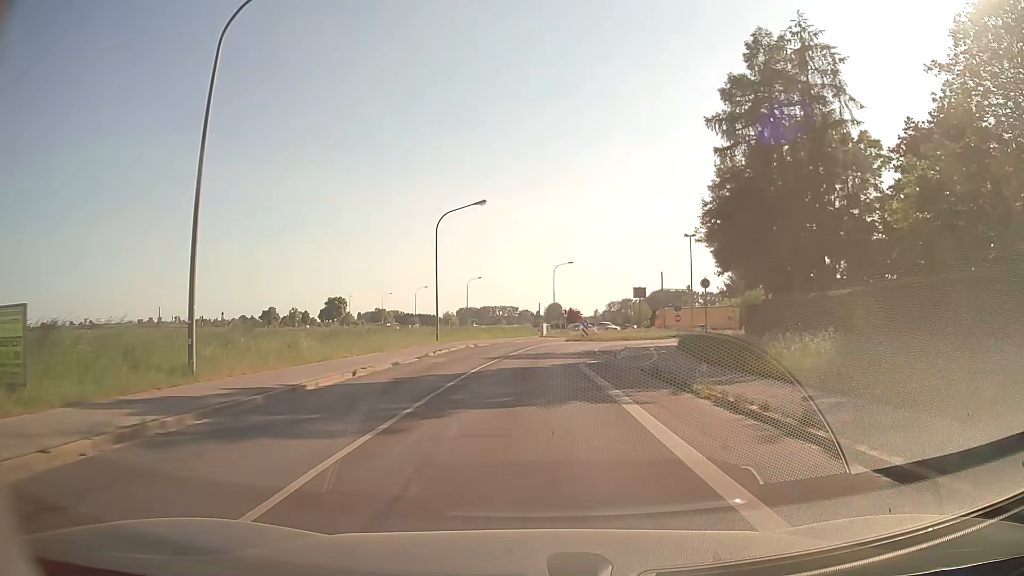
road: secondary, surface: asphalt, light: Day
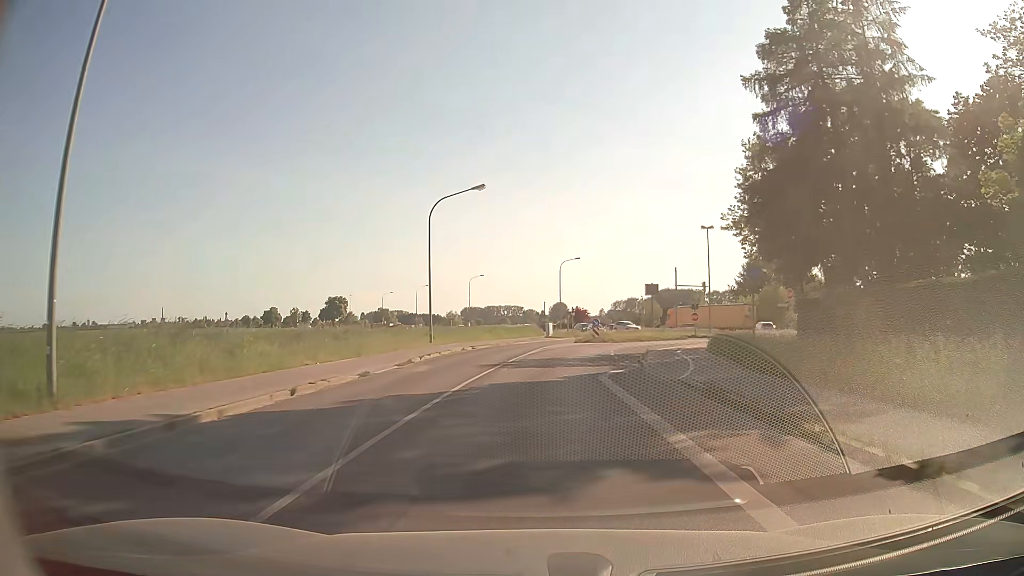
(0.0, +5.6) m; -1°
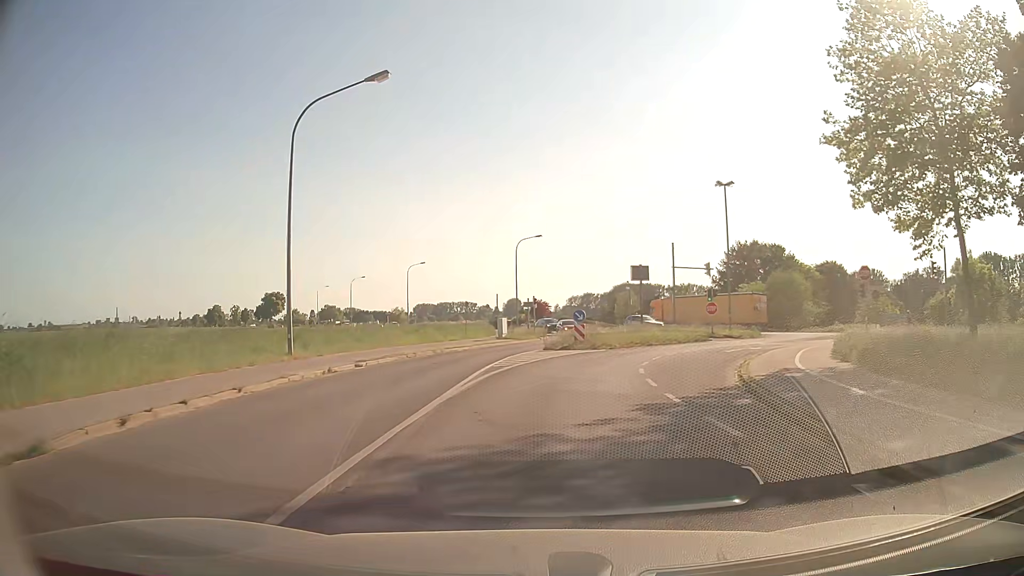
(+0.4, +20.3) m; +4°
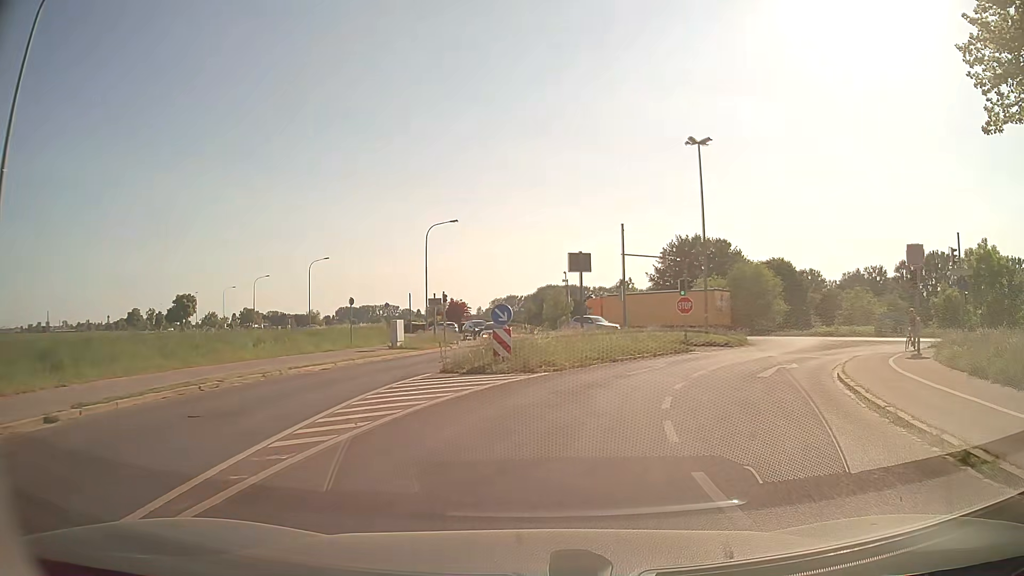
(+0.7, +12.7) m; +6°
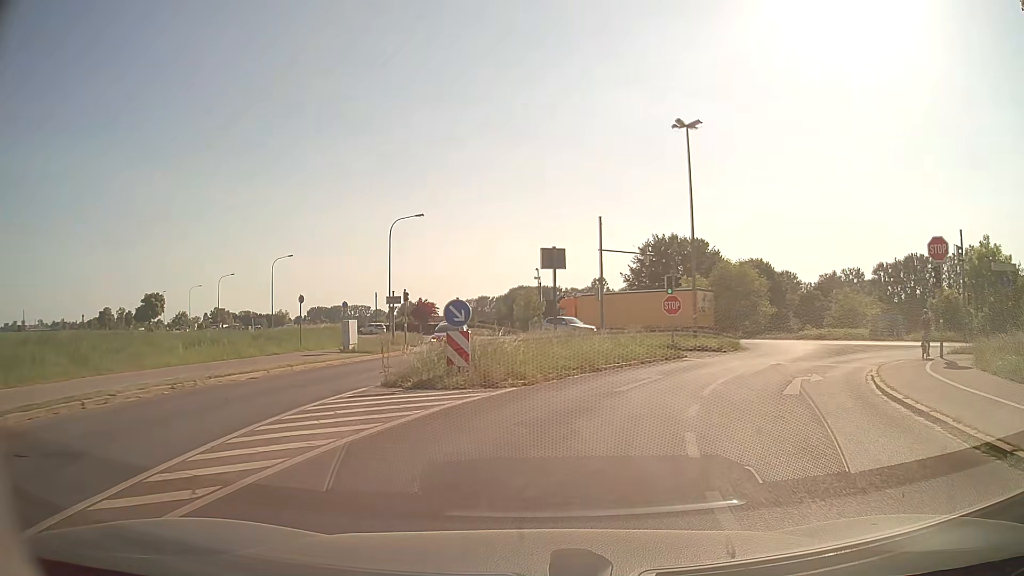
(+0.1, +3.7) m; +2°
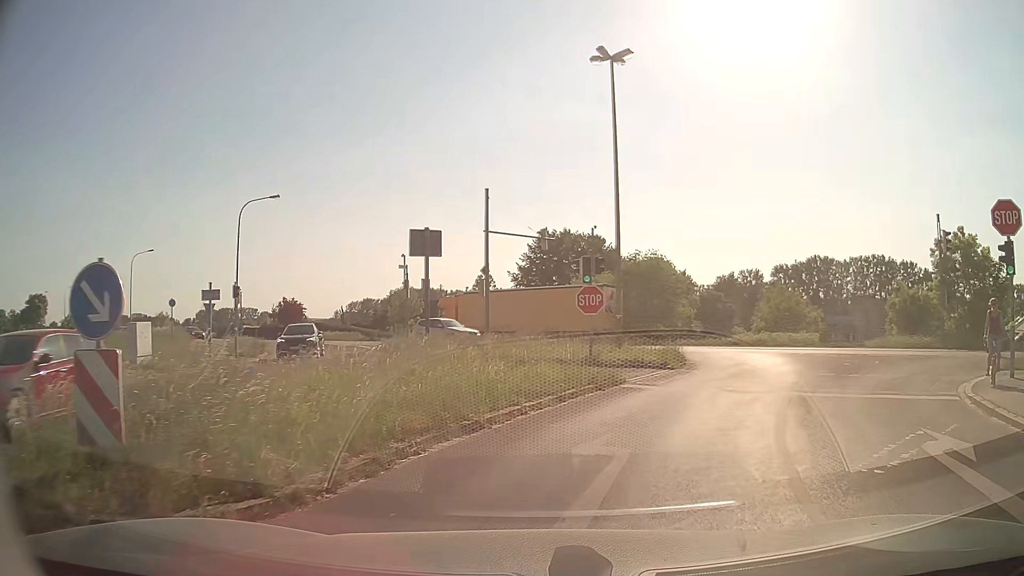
(+0.8, +9.5) m; +10°
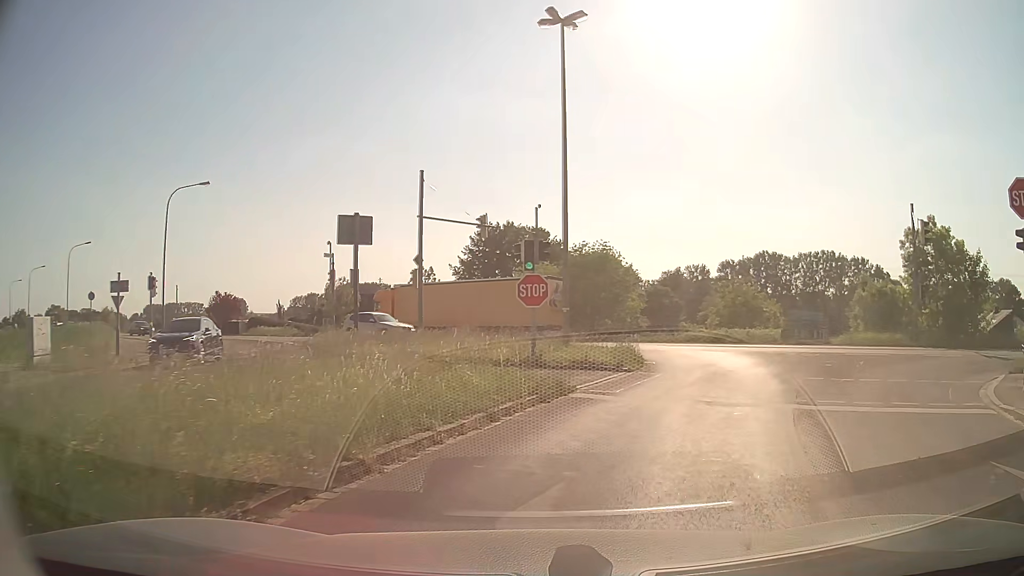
(+0.1, +2.9) m; +4°
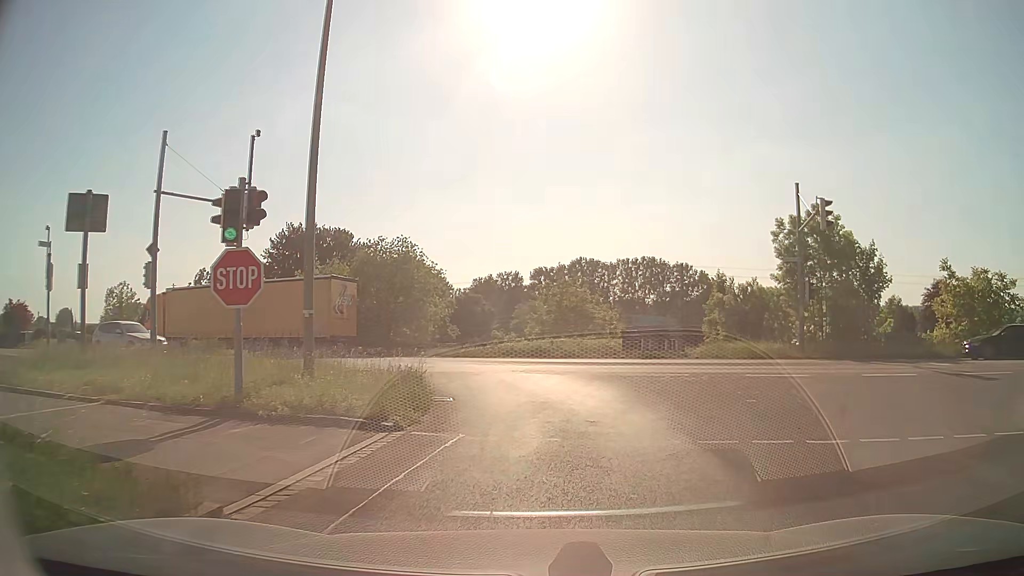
(+1.2, +7.8) m; +16°
(0, +10) (-1, +20) (-6, +28) (-14, +34) (-24, +37) (-33, +40) (-43, +43) (-52, +46) (-62, +49) (-71, +52) m
